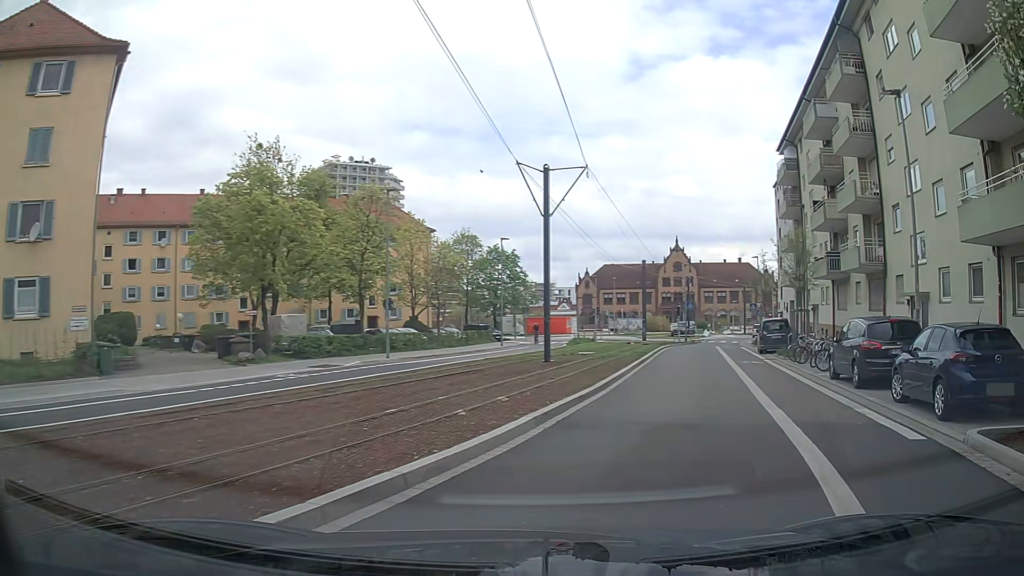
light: Day
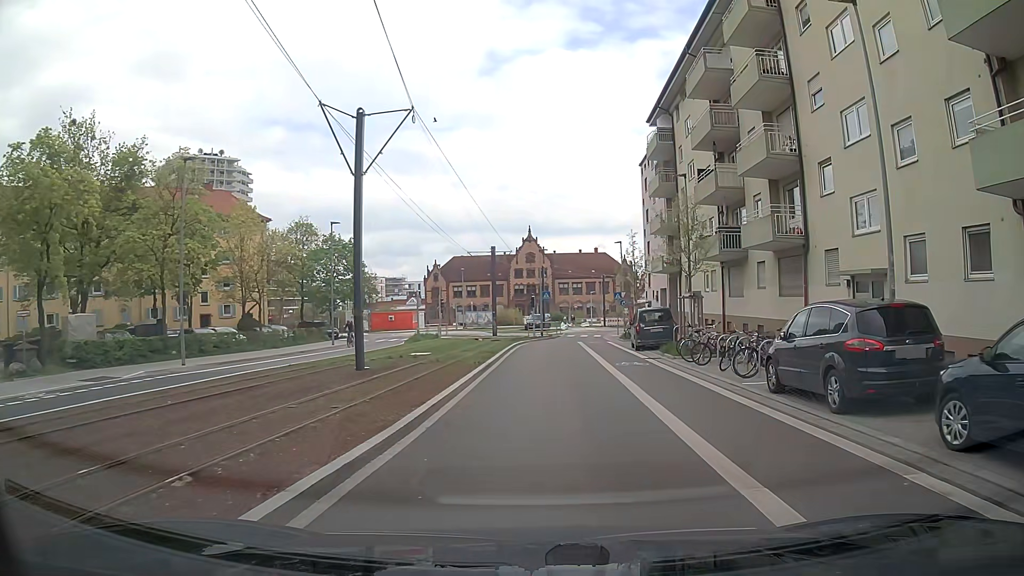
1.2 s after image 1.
(+0.8, +6.4) m; +10°
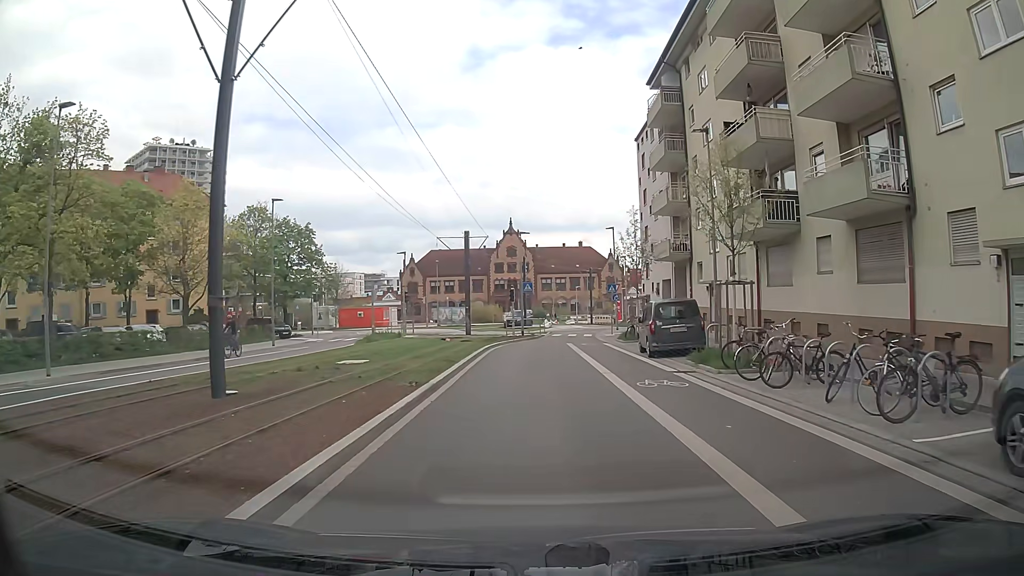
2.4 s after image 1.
(+0.2, +7.8) m; +2°
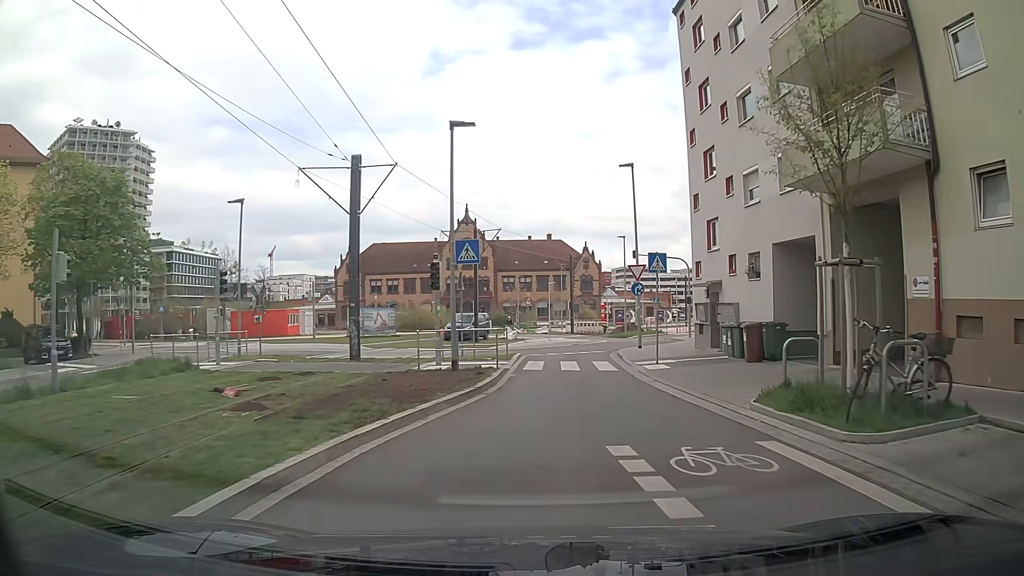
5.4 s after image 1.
(+0.4, +24.6) m; +3°
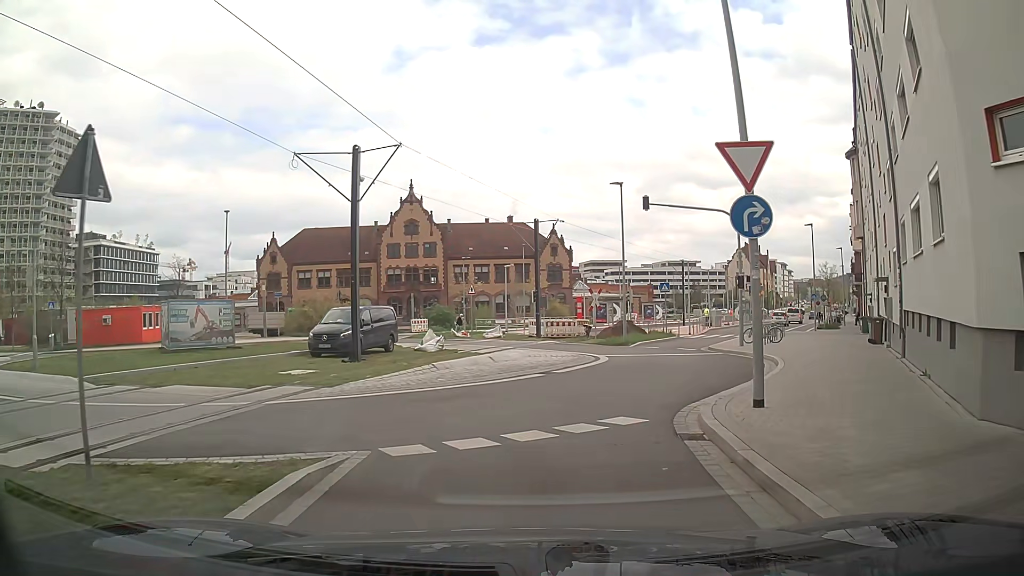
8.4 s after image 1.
(+1.0, +20.1) m; +1°
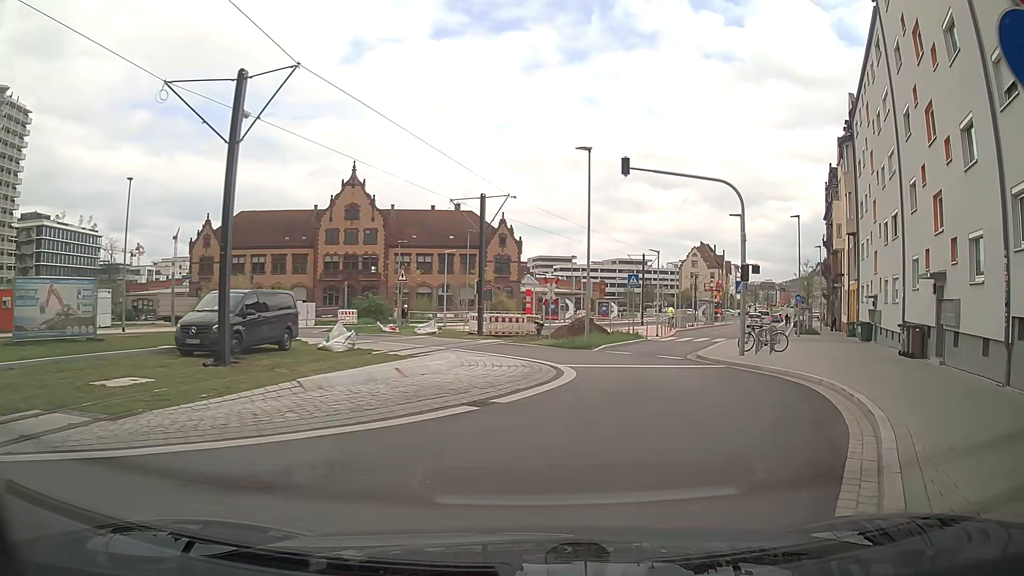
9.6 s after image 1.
(+0.2, +6.6) m; +4°
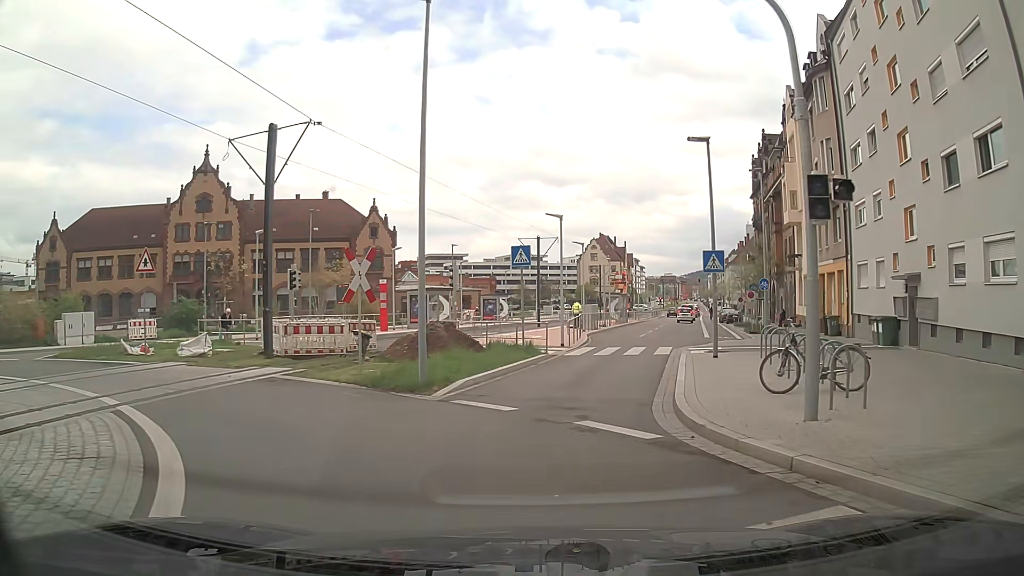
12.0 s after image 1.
(+2.6, +13.9) m; +12°
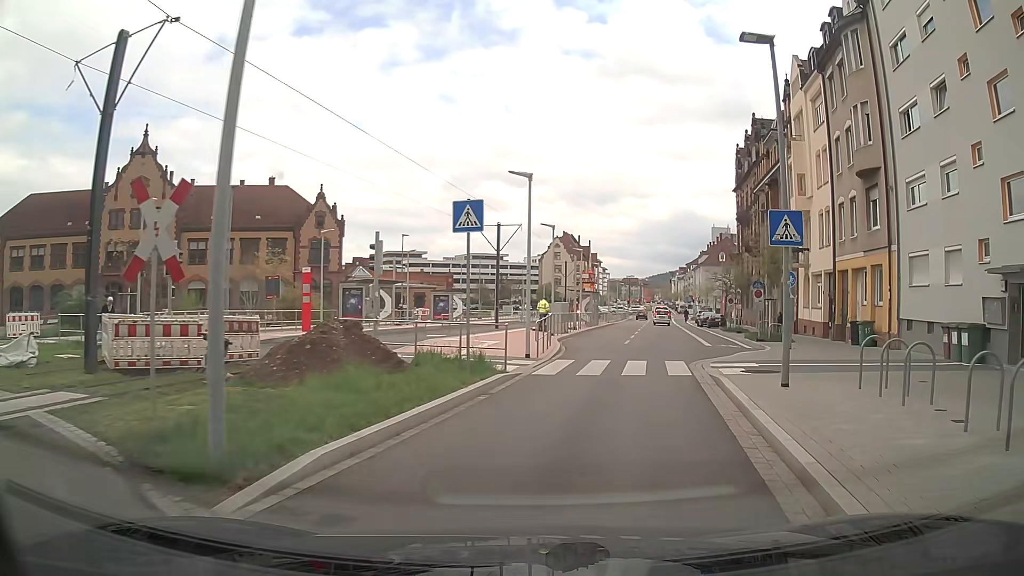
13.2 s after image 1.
(0.0, +7.6) m; +3°
(+1, +10) (+3, +20) (+5, +29) (+7, +39) (+9, +49) (+11, +59) (+13, +69) (+15, +78) (+17, +88) (+19, +98) m
